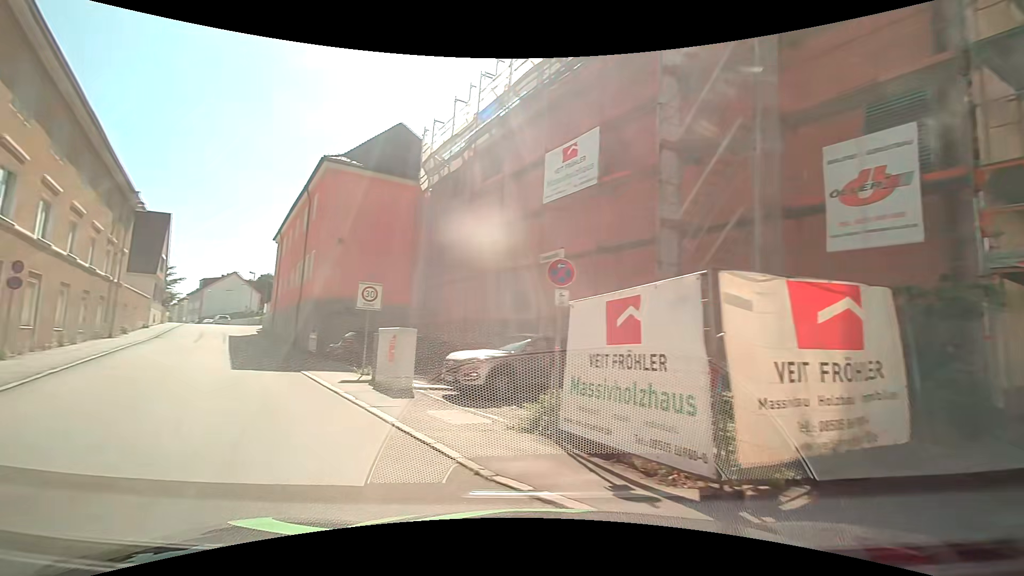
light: Day
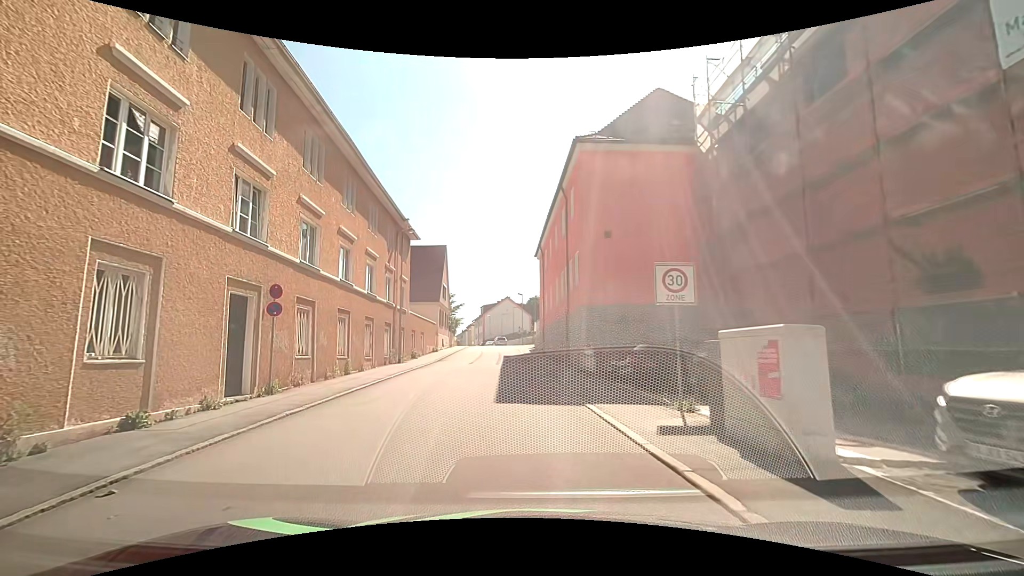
(-2.2, +6.3) m; -31°
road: residential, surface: asphalt
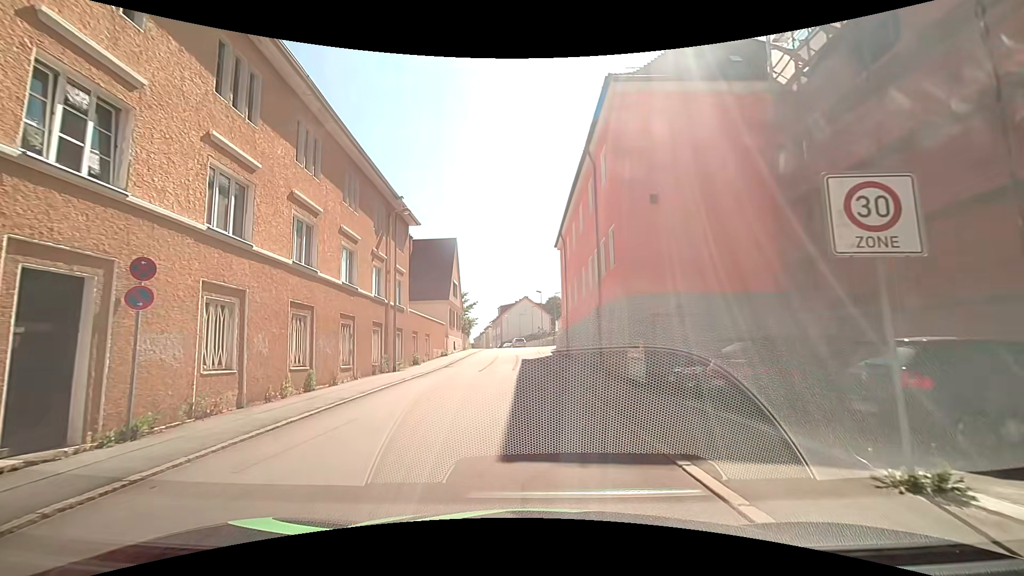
(-0.2, +5.6) m; -3°
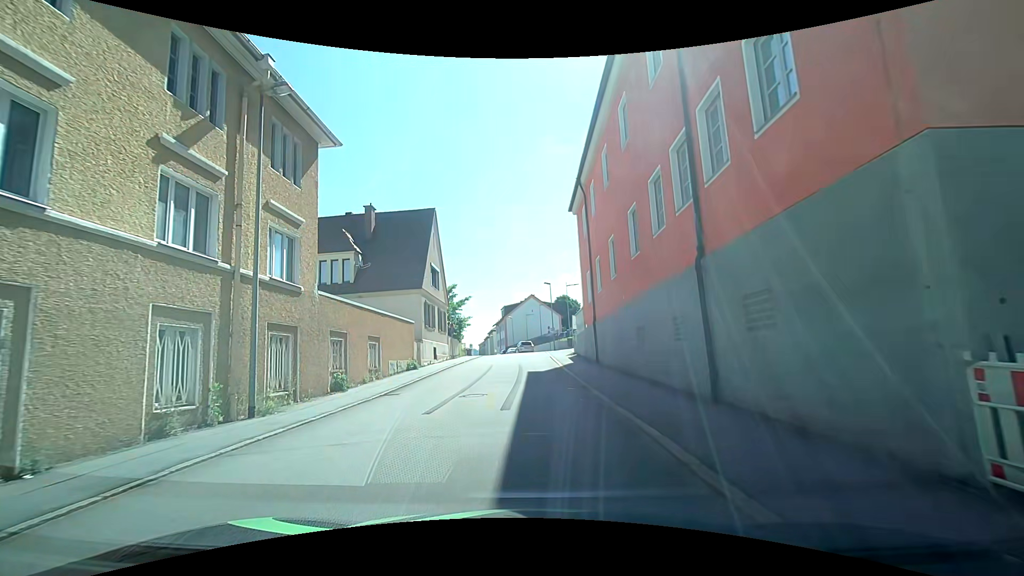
(-0.1, +13.2) m; 0°
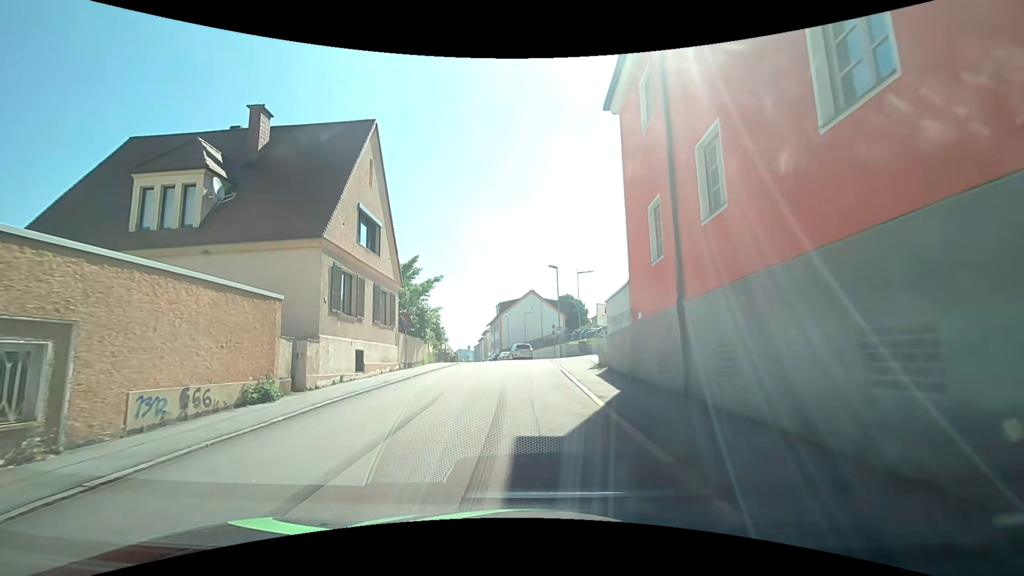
(-0.2, +15.1) m; 0°
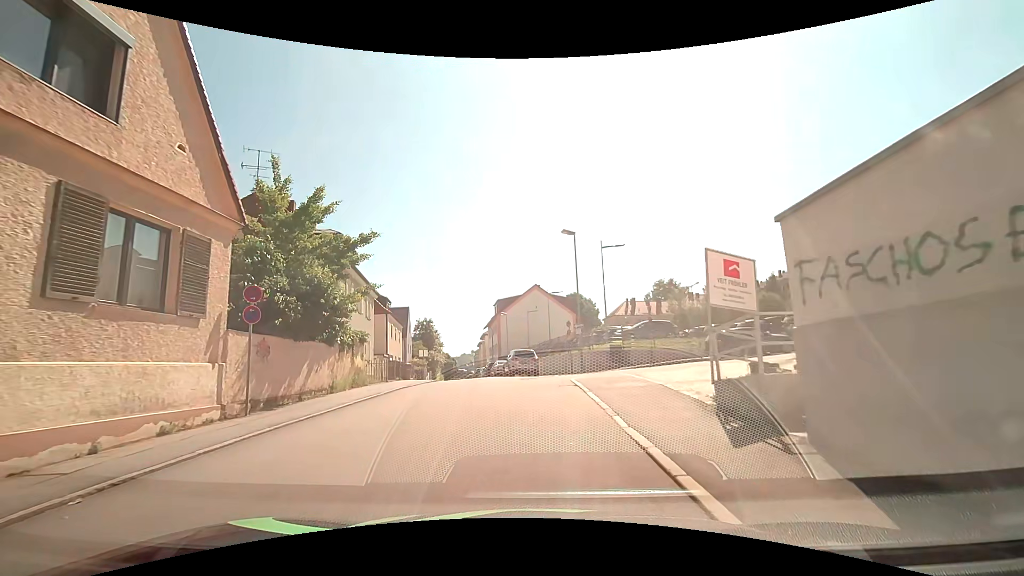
(-0.1, +14.9) m; 0°
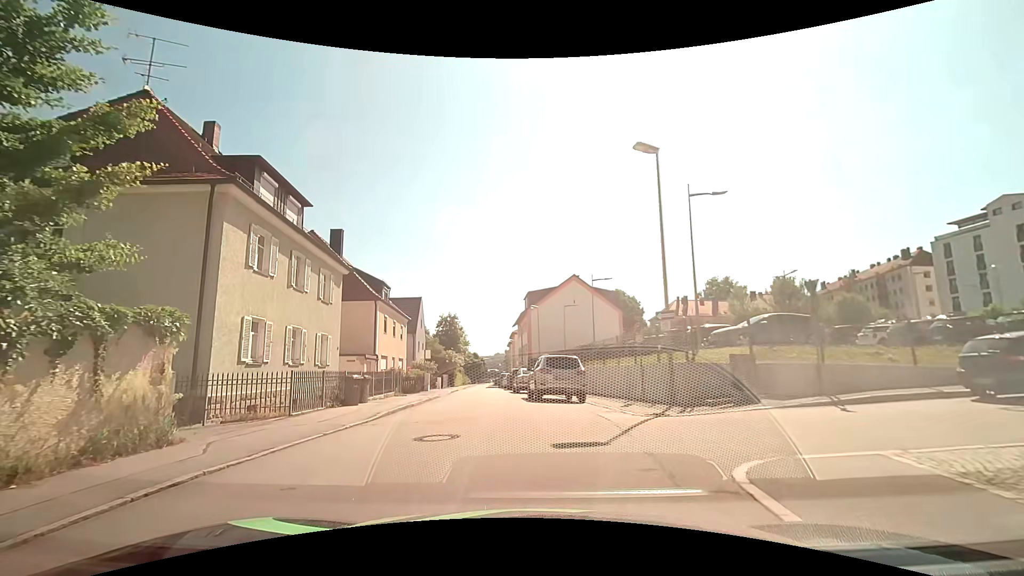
(-0.4, +12.5) m; -5°
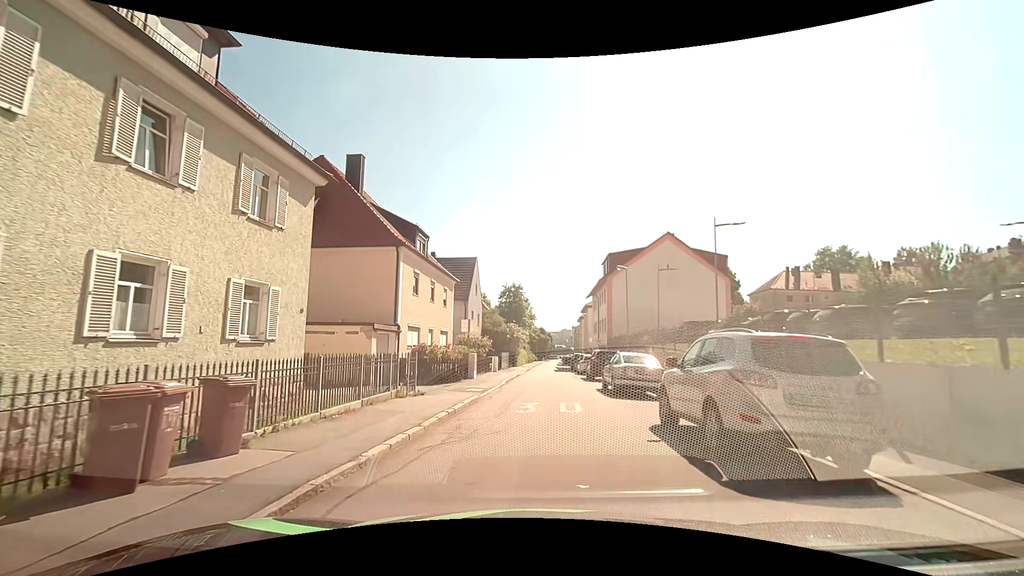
(-1.1, +11.9) m; -8°
(0, +10) (0, +20) (+1, +30) (+1, +40) (+2, +50) (+2, +60) (+2, +70) (+3, +80) (+3, +90) (+4, +100) m
